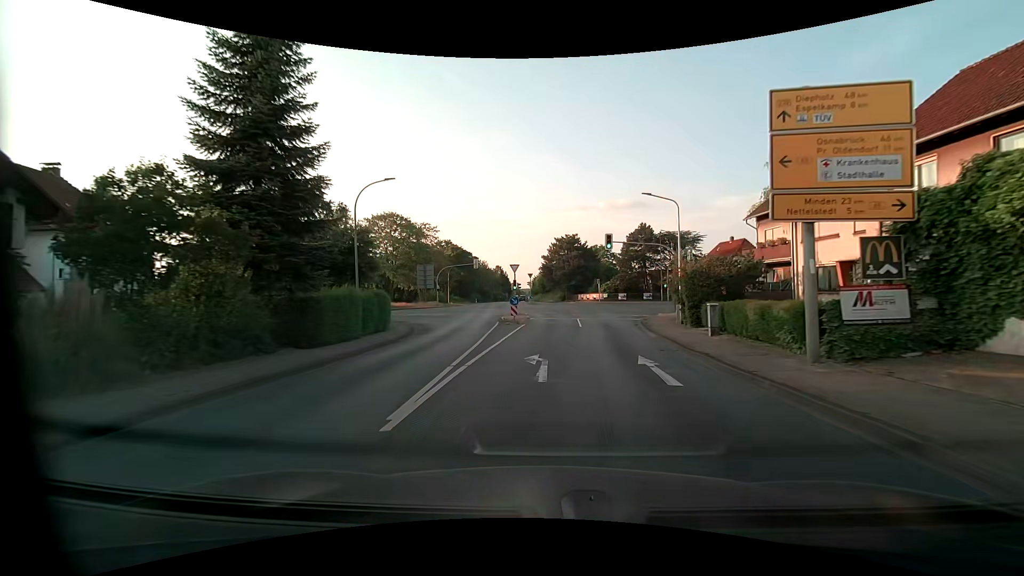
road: primary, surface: asphalt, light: Day
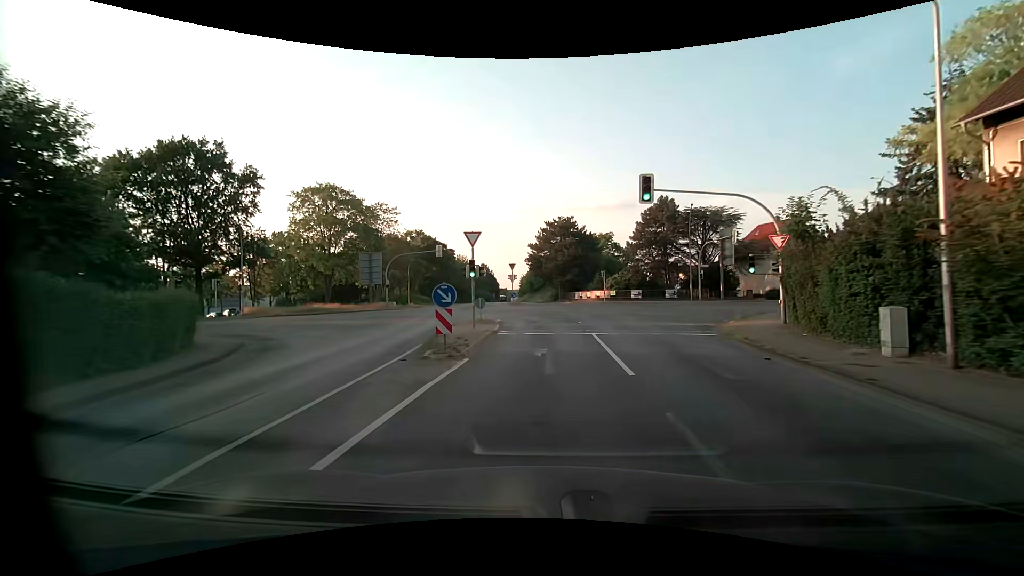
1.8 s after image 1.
(+0.3, +19.4) m; +1°
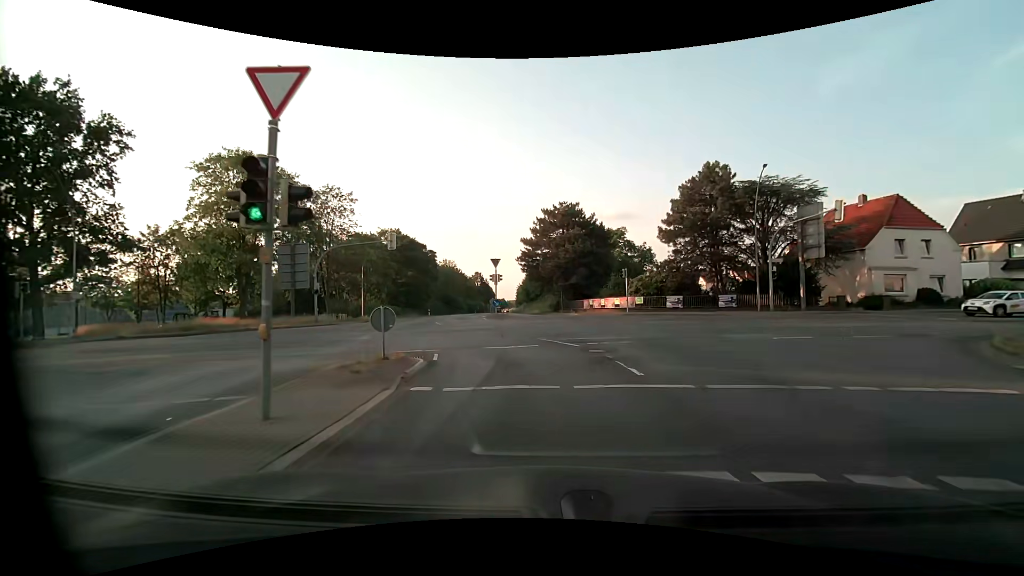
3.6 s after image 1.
(+0.1, +16.8) m; -1°
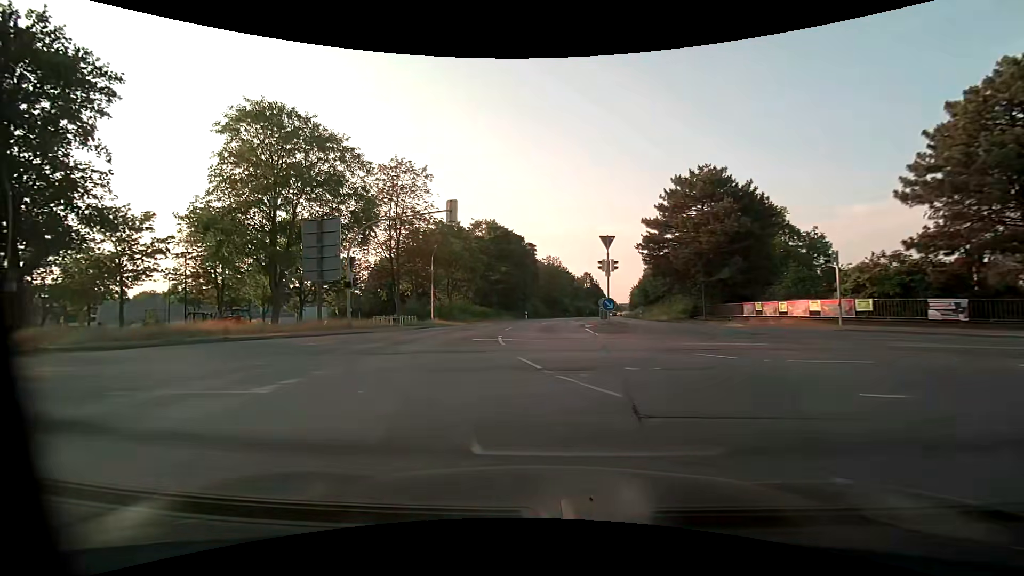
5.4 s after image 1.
(-0.8, +13.7) m; -11°
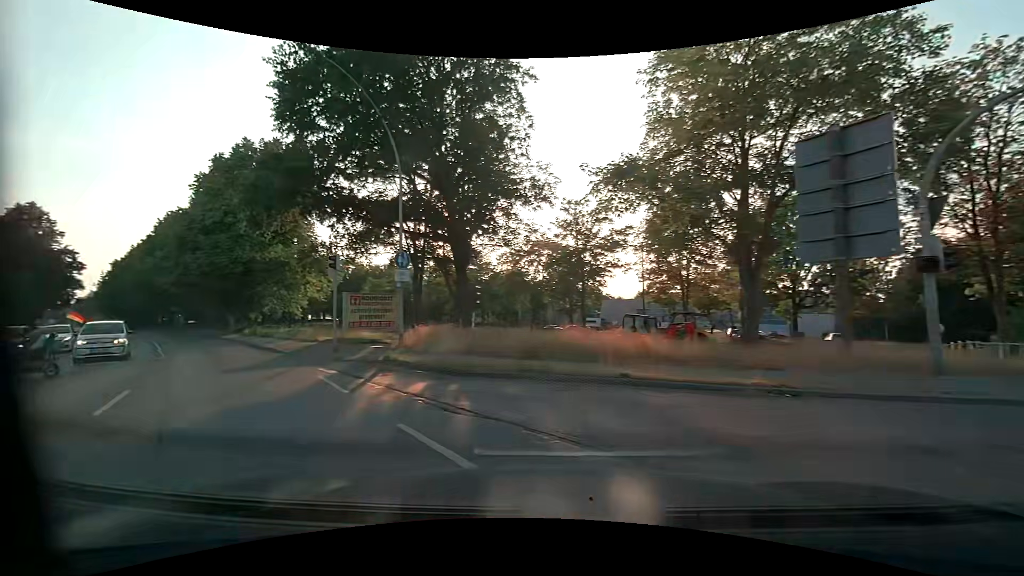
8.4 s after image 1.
(-5.3, +13.7) m; -53°
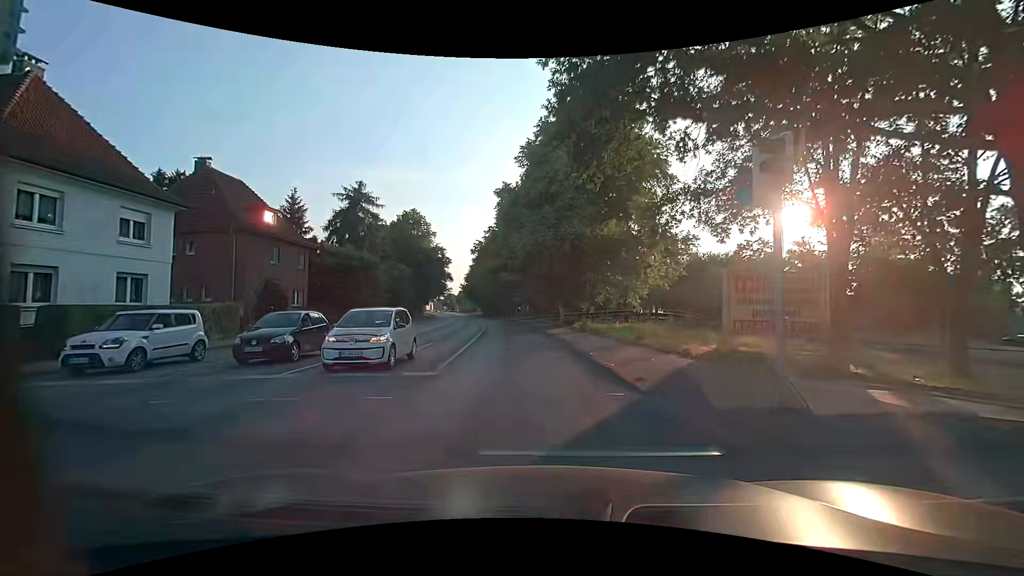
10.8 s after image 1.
(-4.7, +11.1) m; -35°
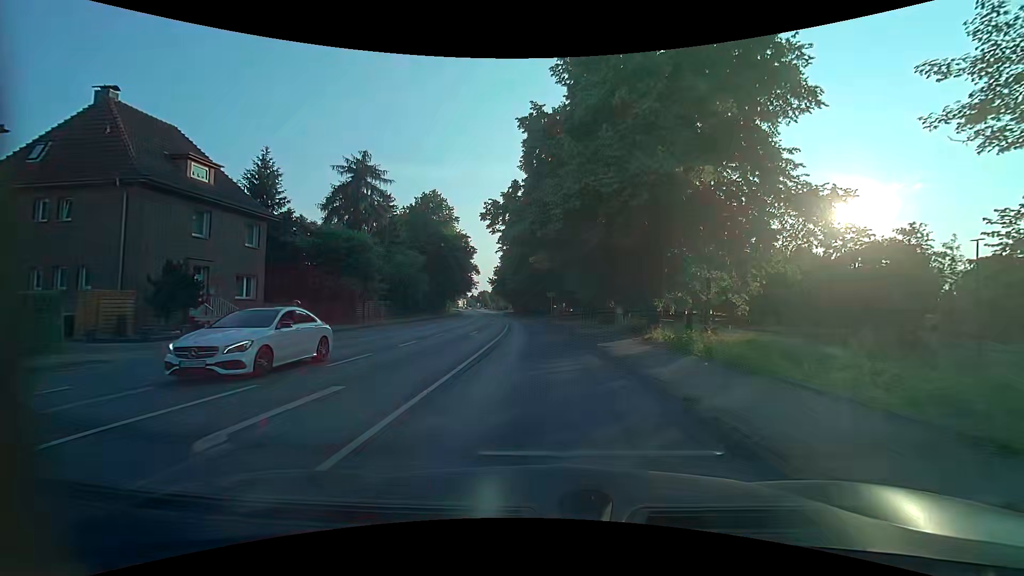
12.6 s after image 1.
(-0.6, +12.9) m; -5°
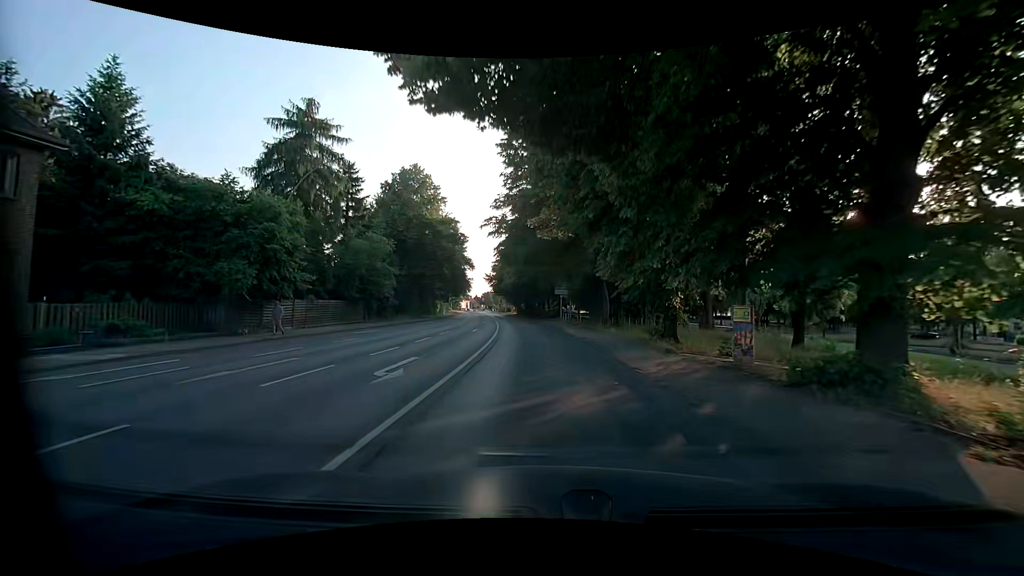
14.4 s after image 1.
(0.0, +15.2) m; 0°
(0, +10) (0, +20) (-1, +30) (-2, +40) (-3, +50) (-4, +60) (-5, +70) (-7, +80) (-8, +90) (-9, +99) m
